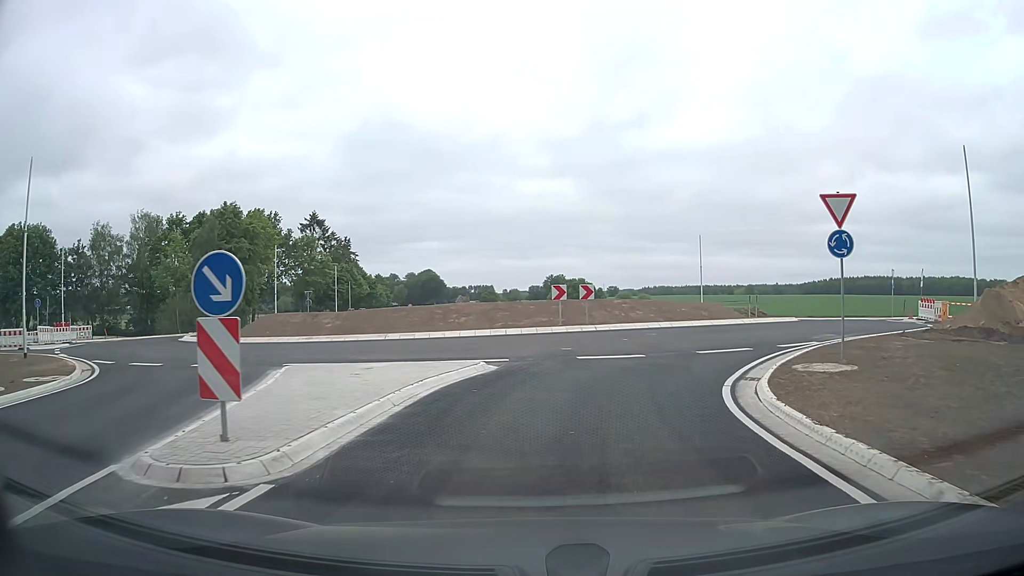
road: secondary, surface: asphalt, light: Day
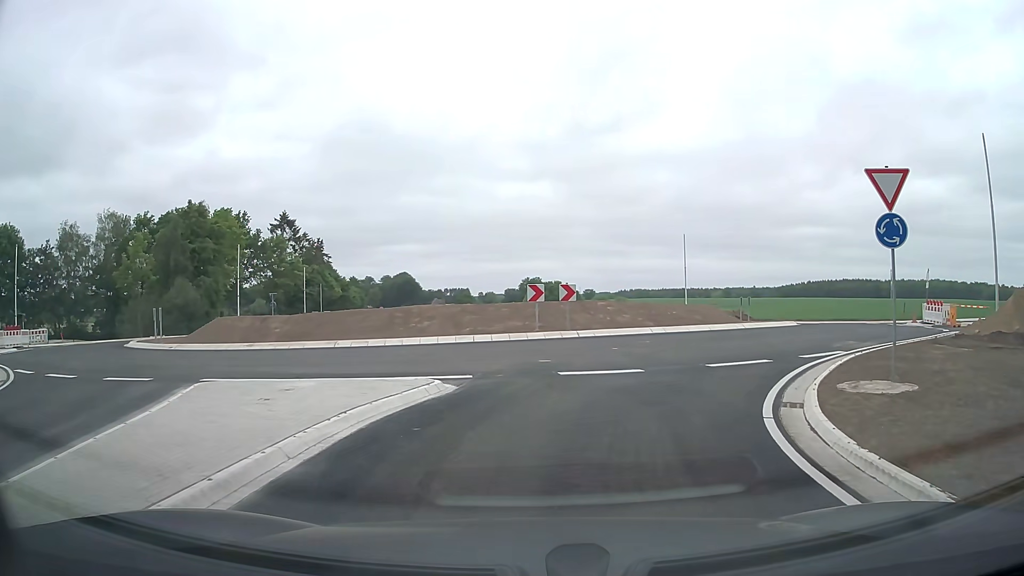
(+0.1, +3.2) m; +2°
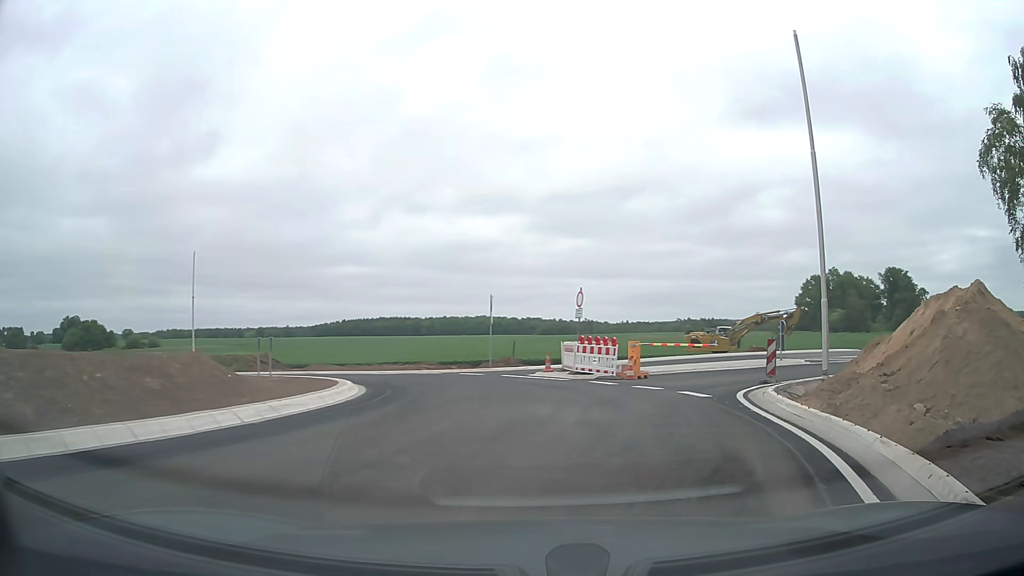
(+4.2, +15.0) m; +40°
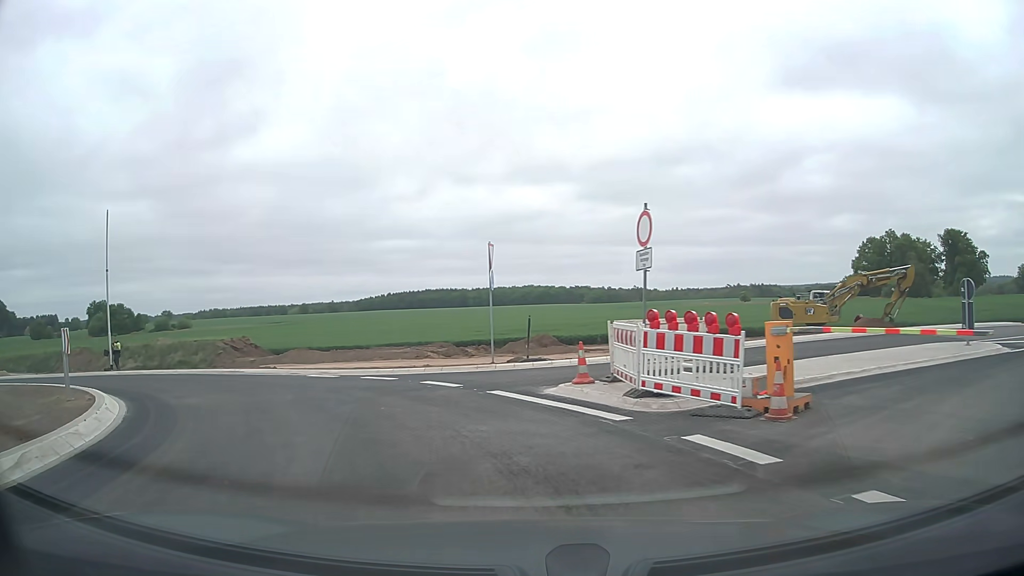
(+0.8, +13.1) m; -4°
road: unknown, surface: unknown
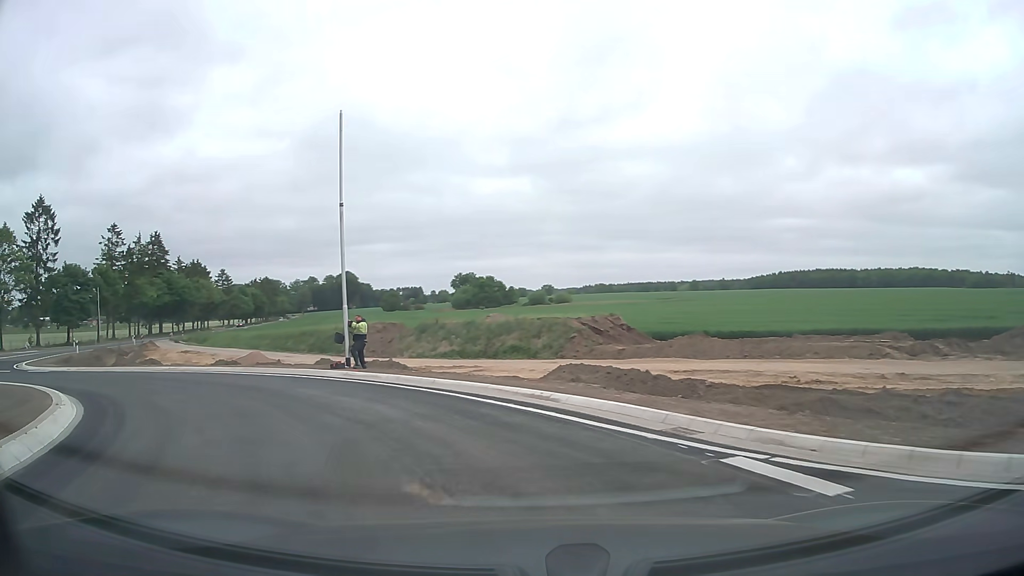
(-3.9, +13.9) m; -33°
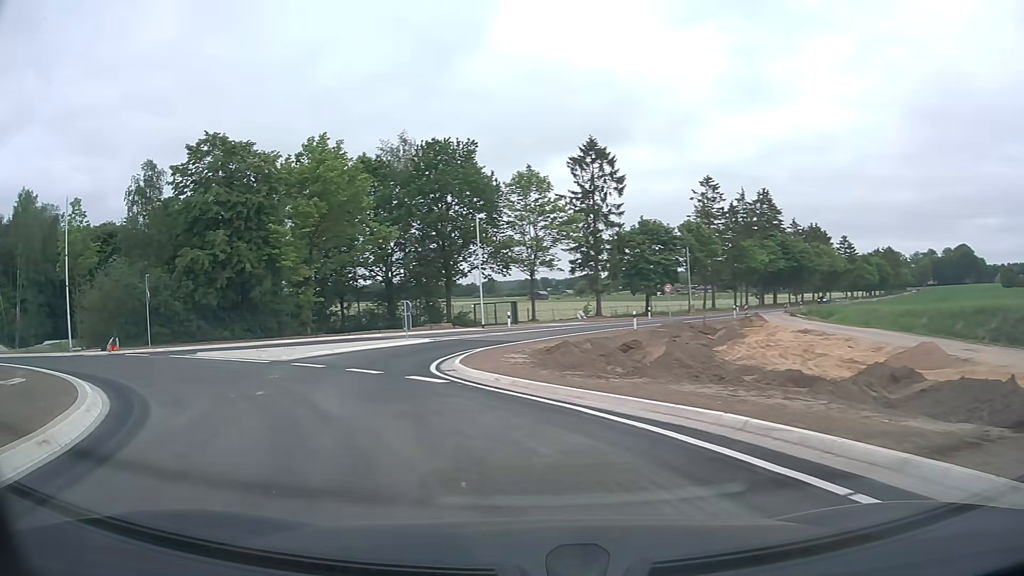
(-7.8, +16.9) m; -53°
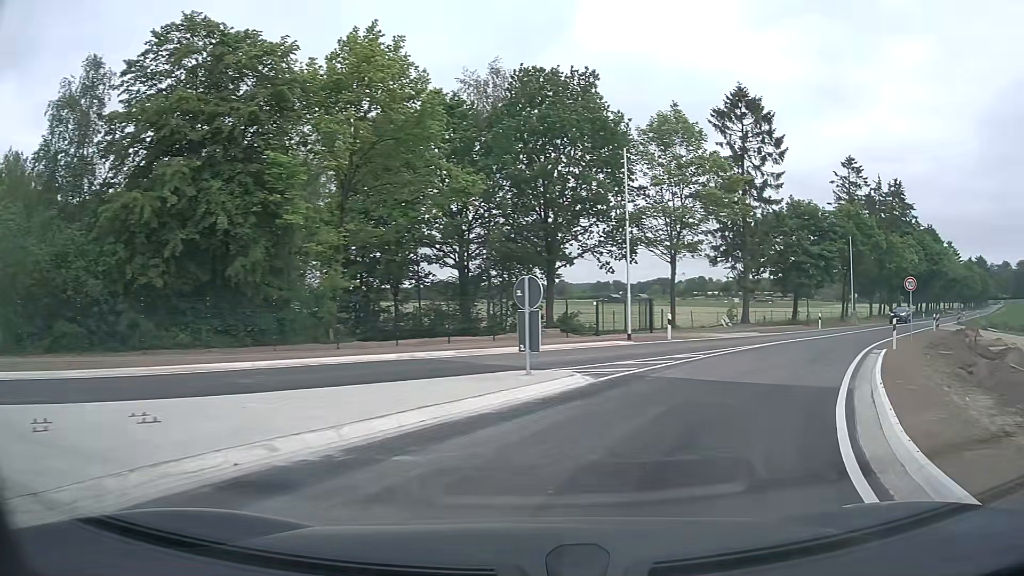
(-4.3, +19.0) m; -5°
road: secondary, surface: asphalt
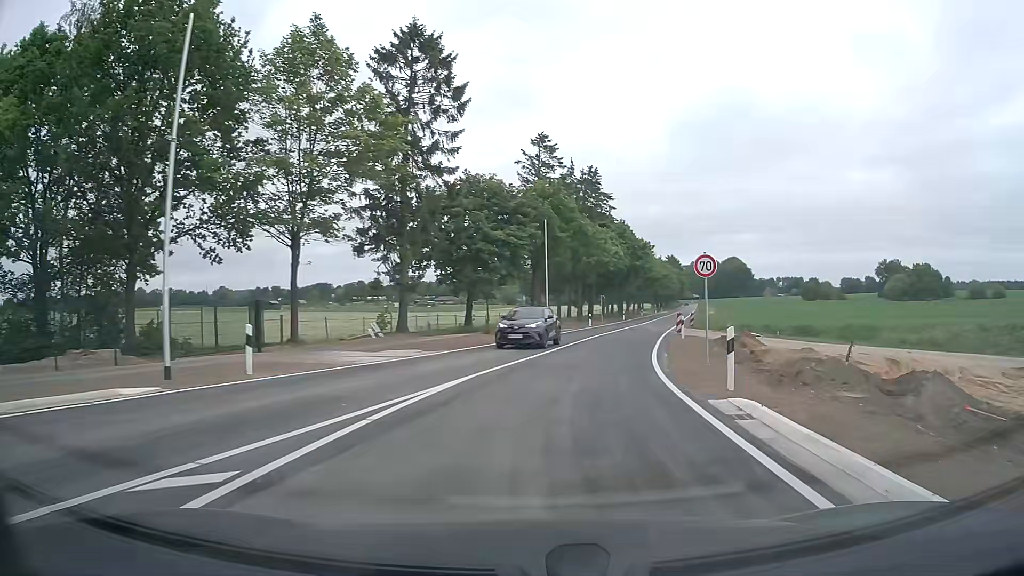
(+3.5, +13.2) m; +27°
(+1, +10) (+2, +20) (+4, +30) (+6, +39) (+9, +49) (+11, +59) (+14, +68) (+17, +78) (+19, +88) (+22, +97) m
